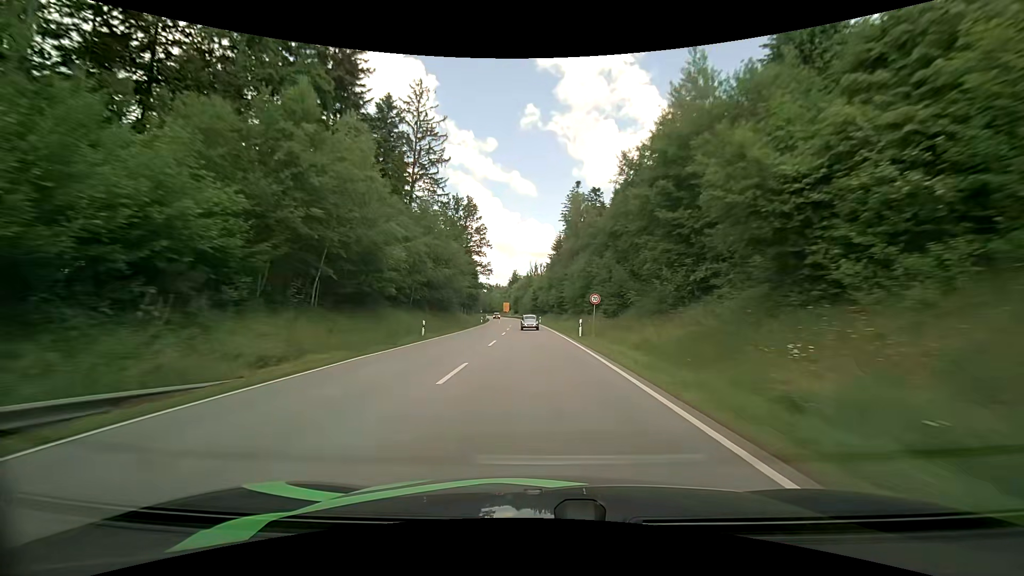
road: primary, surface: asphalt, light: Day
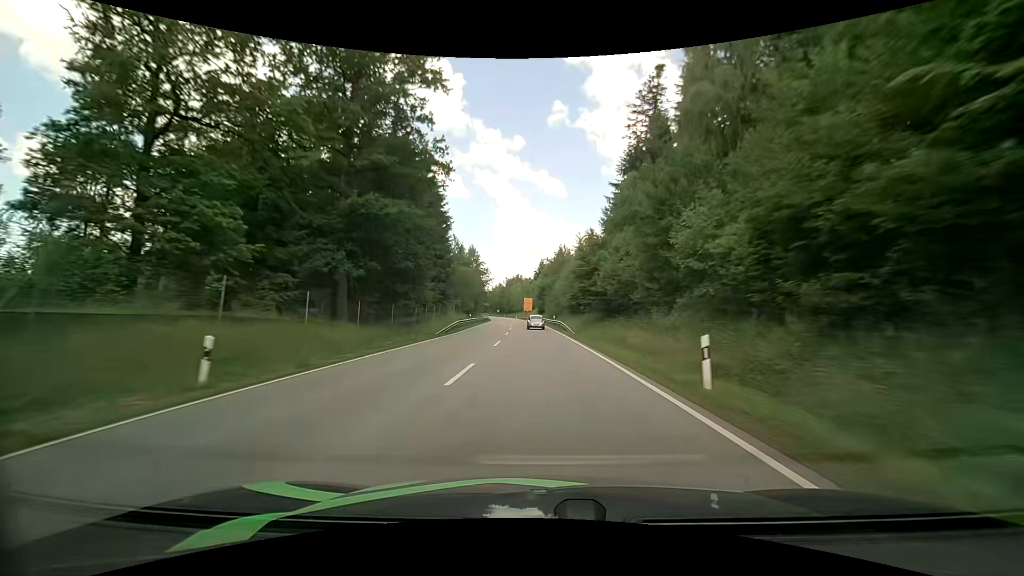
(-2.2, +71.6) m; -3°
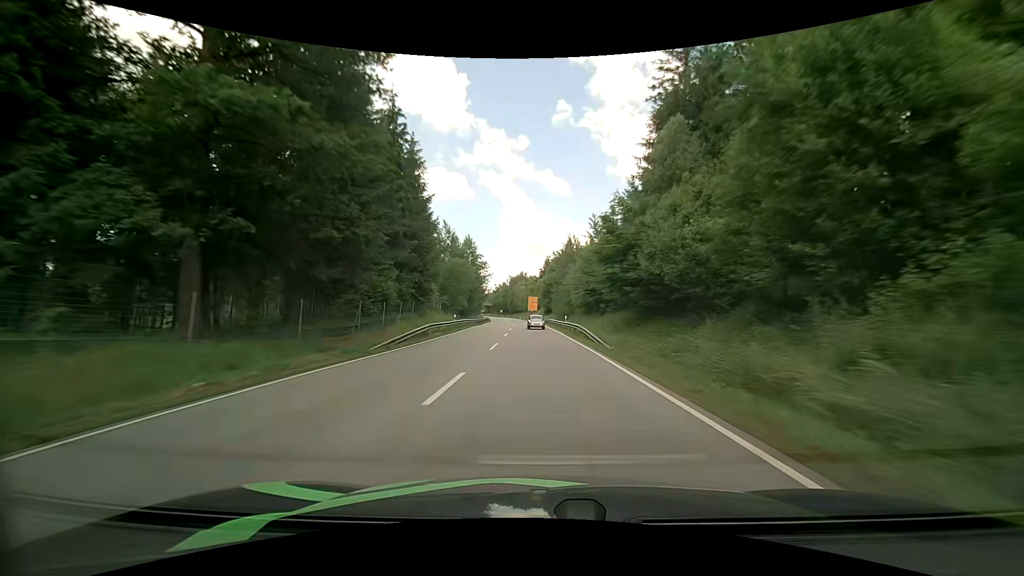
(-0.1, +14.0) m; -1°
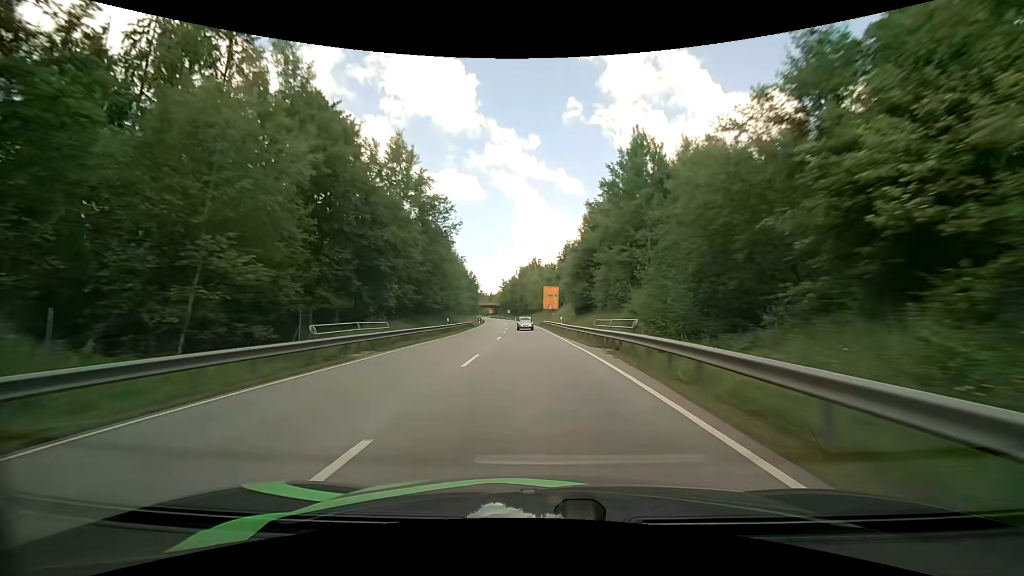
(-0.8, +53.5) m; -1°
(0, +10) (0, +20) (-1, +30) (-1, +40) (-2, +50) (-3, +60) (-3, +70) (-4, +80) (-5, +90) (-6, +100) m
